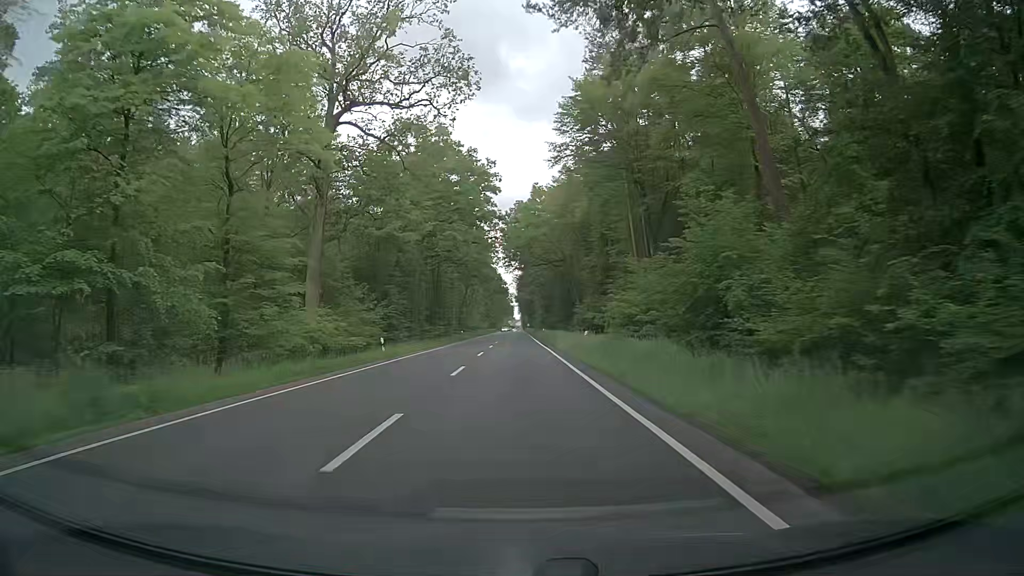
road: primary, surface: asphalt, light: Day
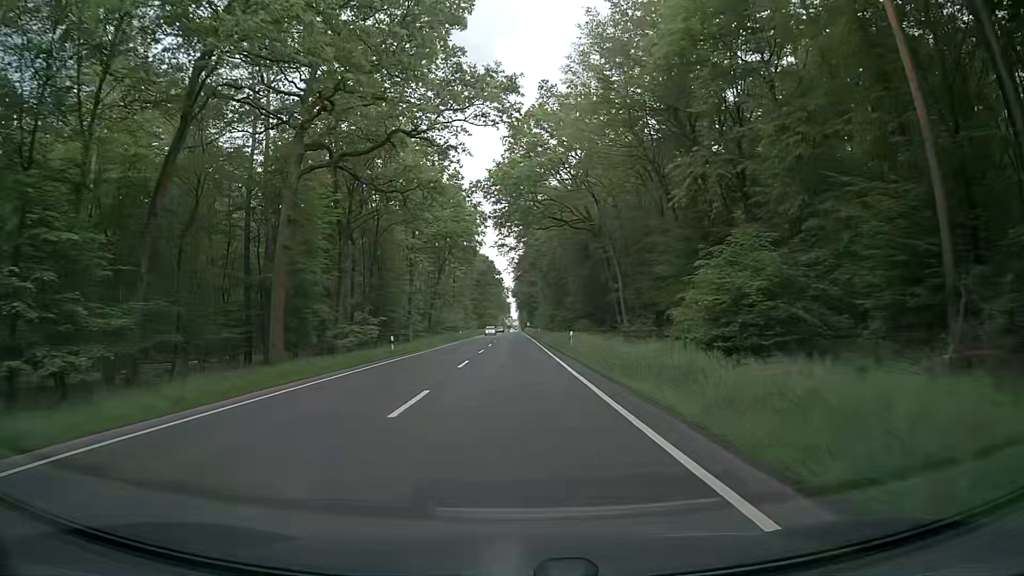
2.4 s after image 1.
(-0.5, +44.5) m; -1°
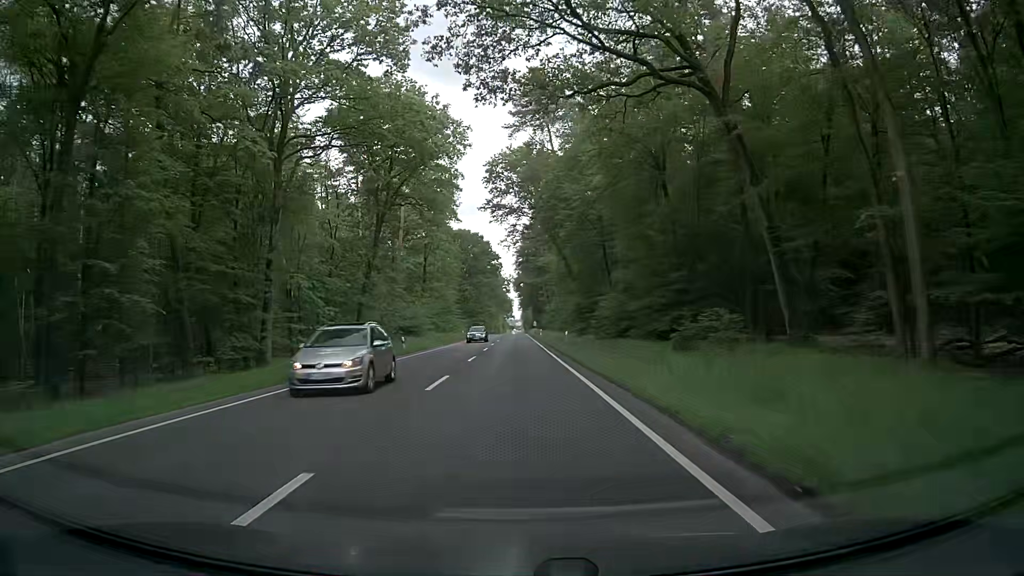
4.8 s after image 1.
(0.0, +44.5) m; 0°
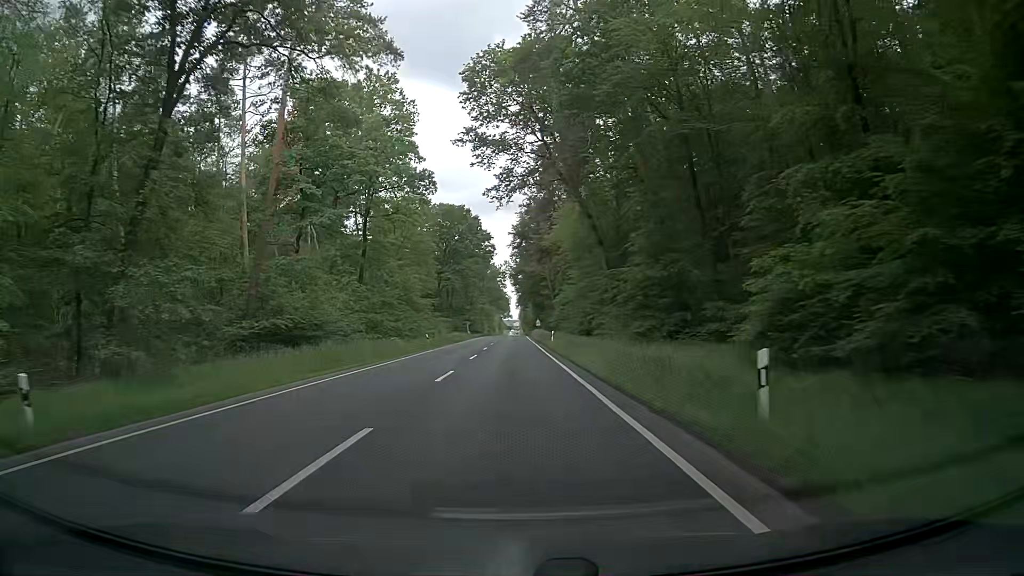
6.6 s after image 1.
(-0.2, +33.4) m; 0°
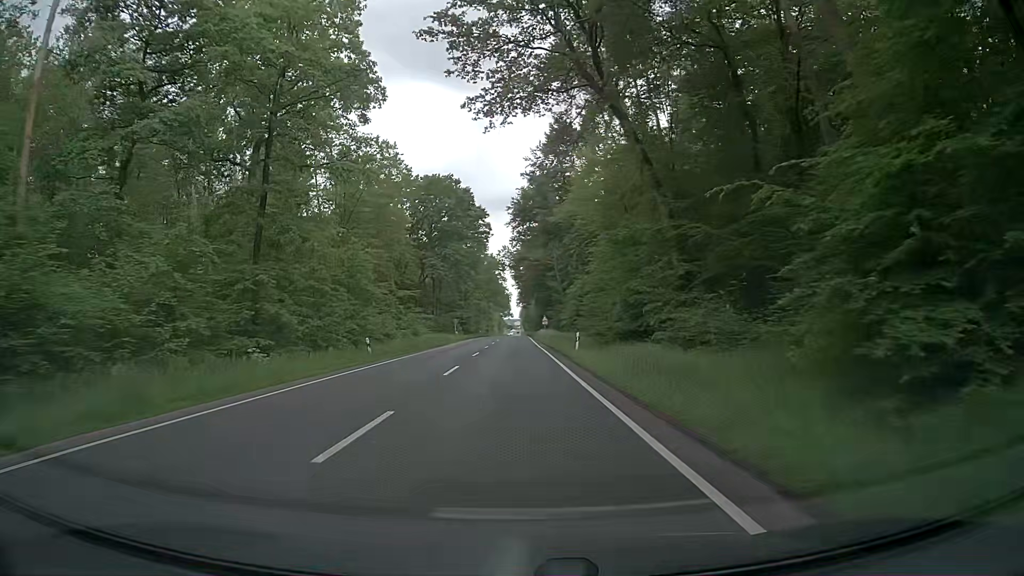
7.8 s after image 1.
(0.0, +22.3) m; -1°
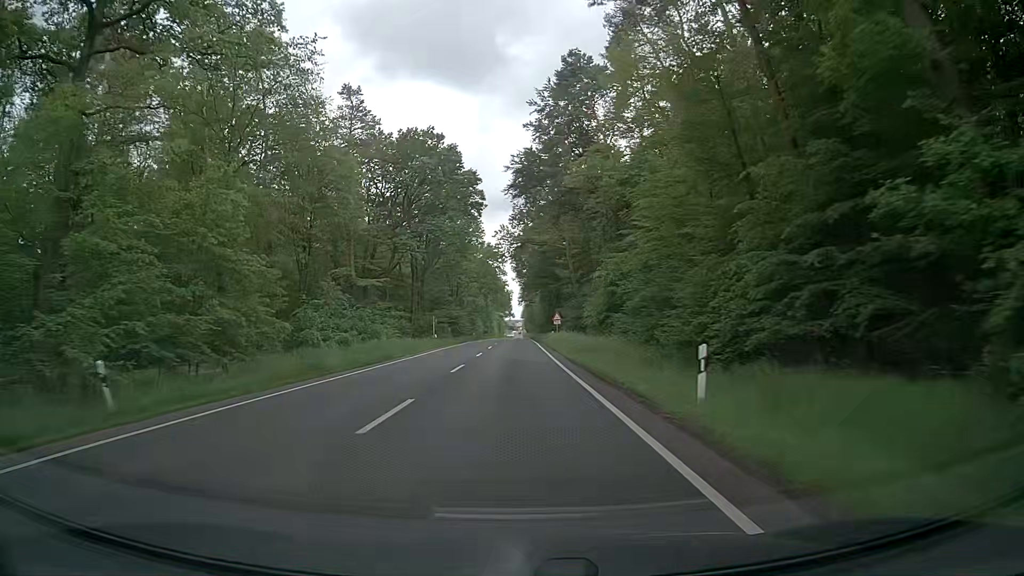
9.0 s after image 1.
(+0.1, +22.3) m; 0°
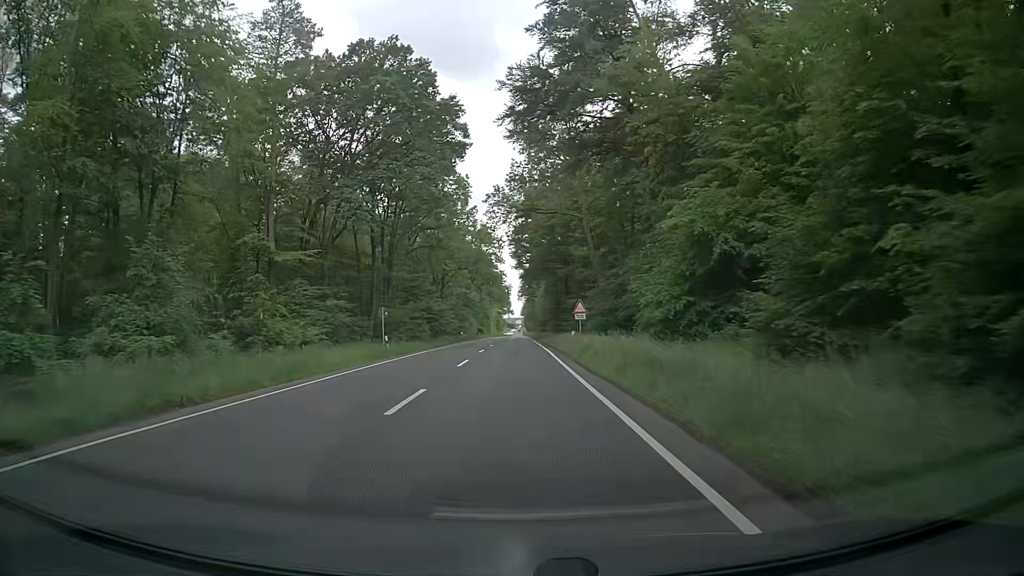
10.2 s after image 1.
(-0.1, +22.3) m; -1°
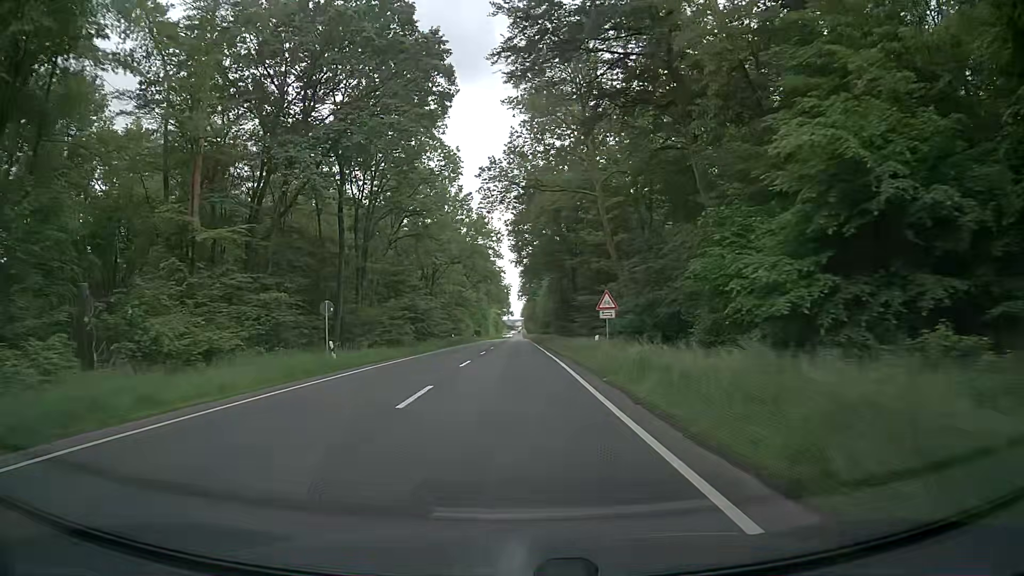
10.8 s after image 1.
(+0.1, +11.2) m; +1°
